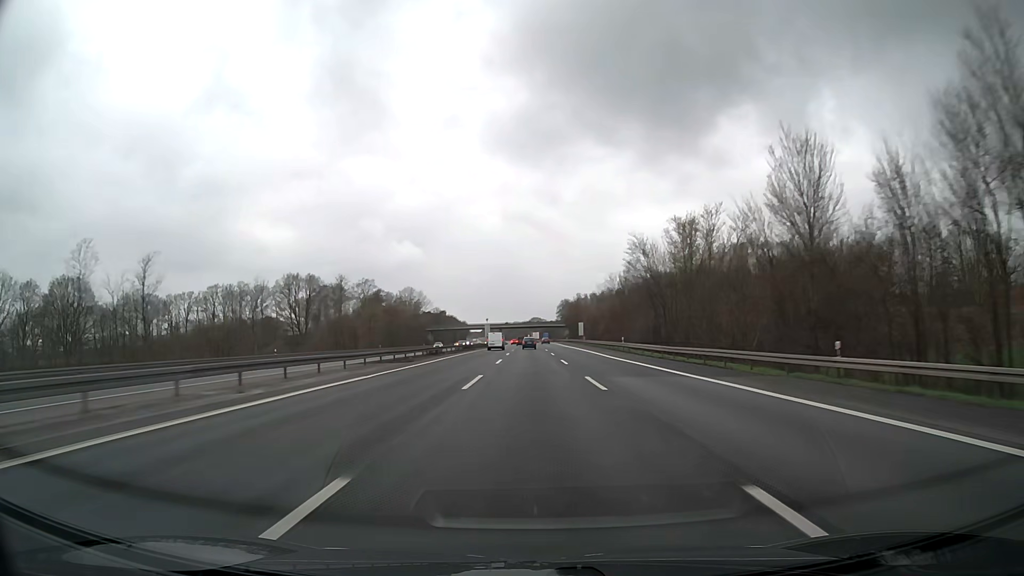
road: motorway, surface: asphalt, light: Day
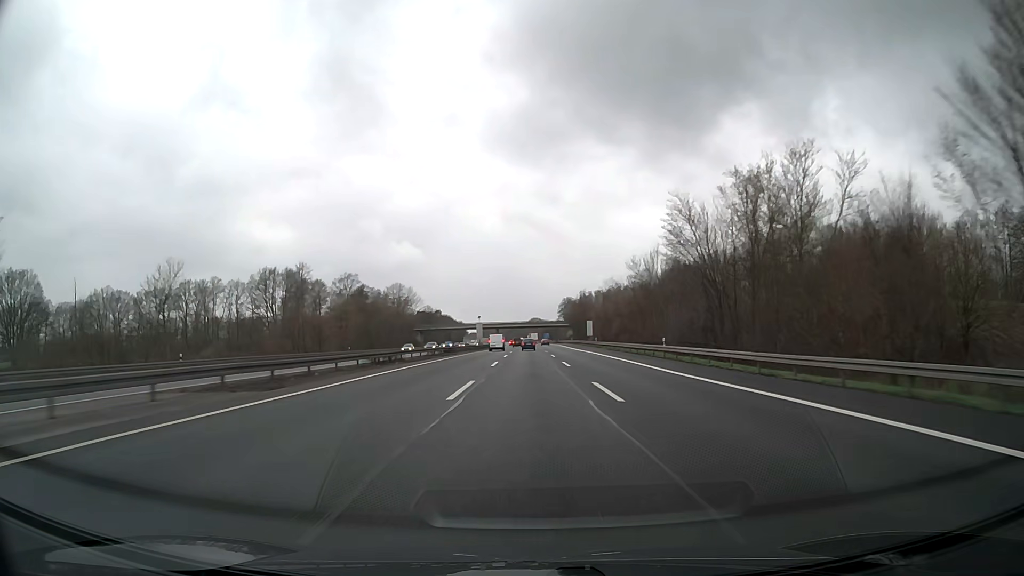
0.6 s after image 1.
(0.0, +21.2) m; 0°
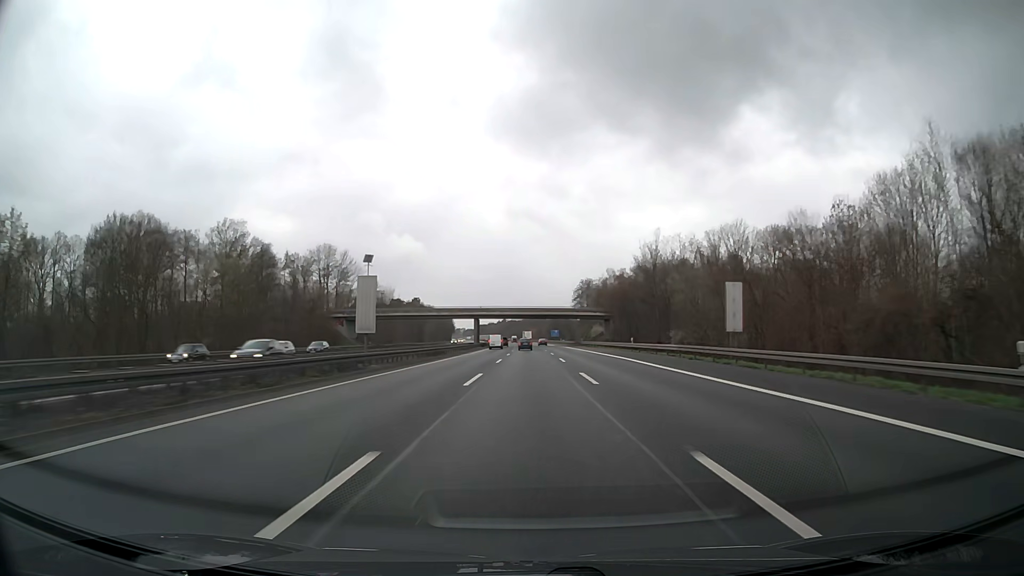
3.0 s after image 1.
(-0.3, +84.9) m; 0°
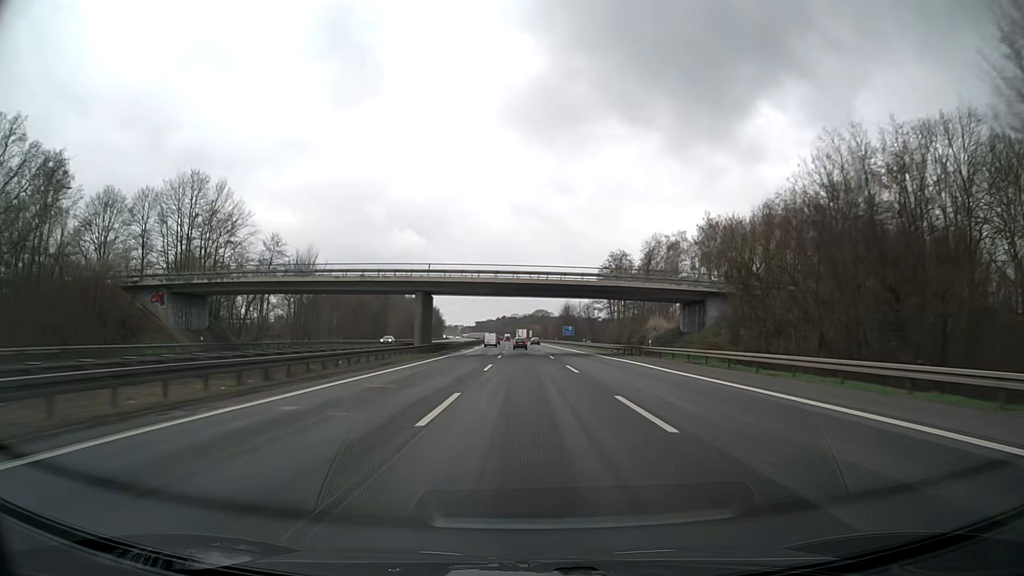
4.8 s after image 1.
(+0.1, +63.5) m; 0°
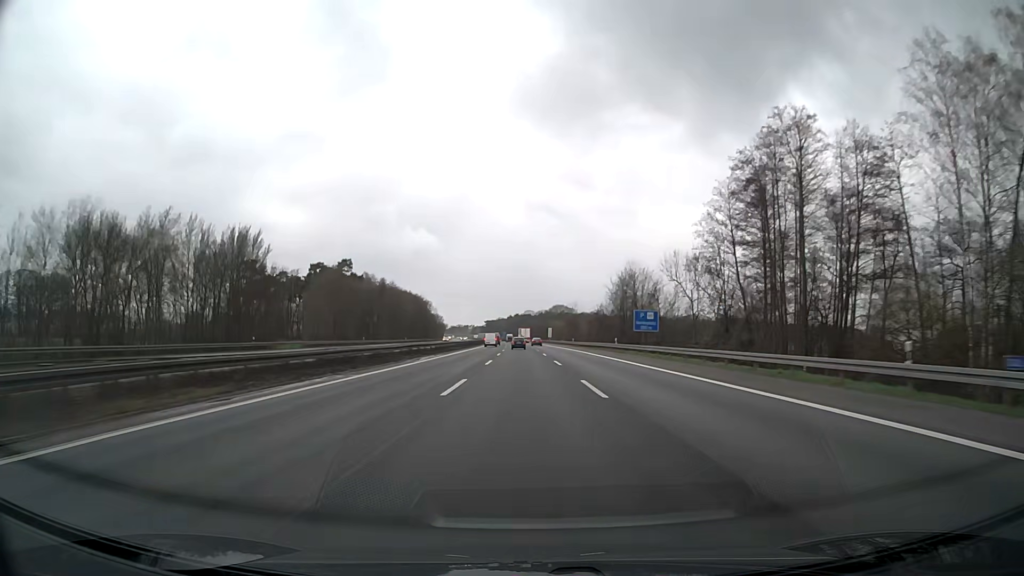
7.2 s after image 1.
(-0.8, +84.5) m; -1°
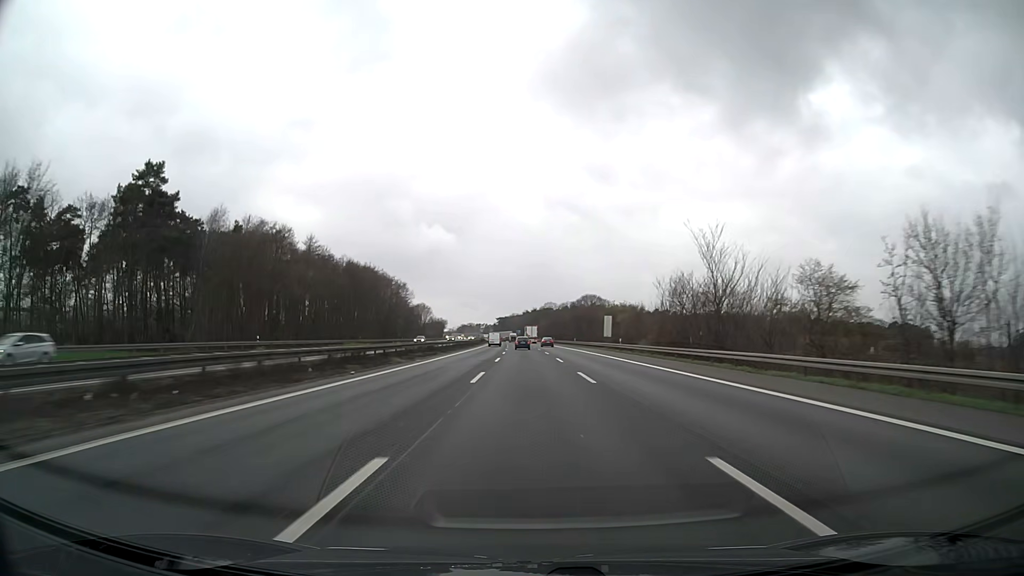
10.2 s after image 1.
(-2.1, +104.4) m; -2°
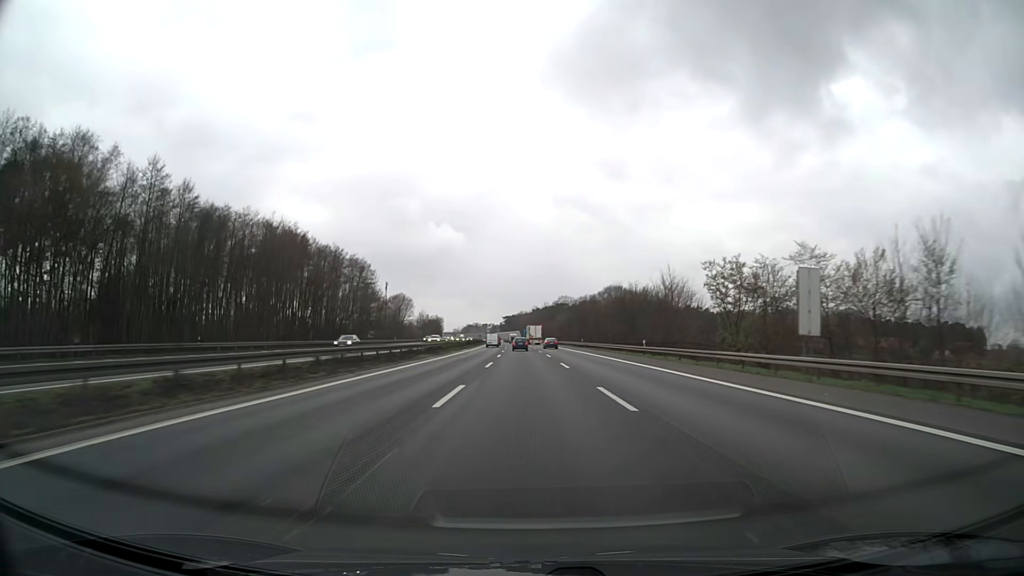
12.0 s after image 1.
(-0.3, +61.5) m; -1°
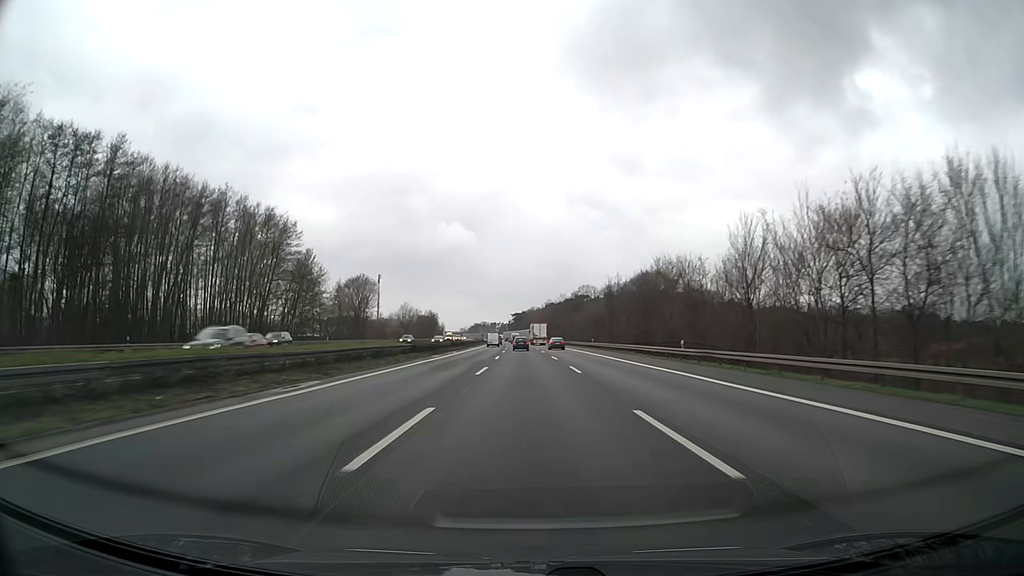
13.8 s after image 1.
(-0.5, +60.2) m; -1°
(0, +10) (0, +20) (0, +30) (0, +40) (0, +50) (0, +60) (-1, +70) (-1, +80) (-1, +90) (-1, +100) m
